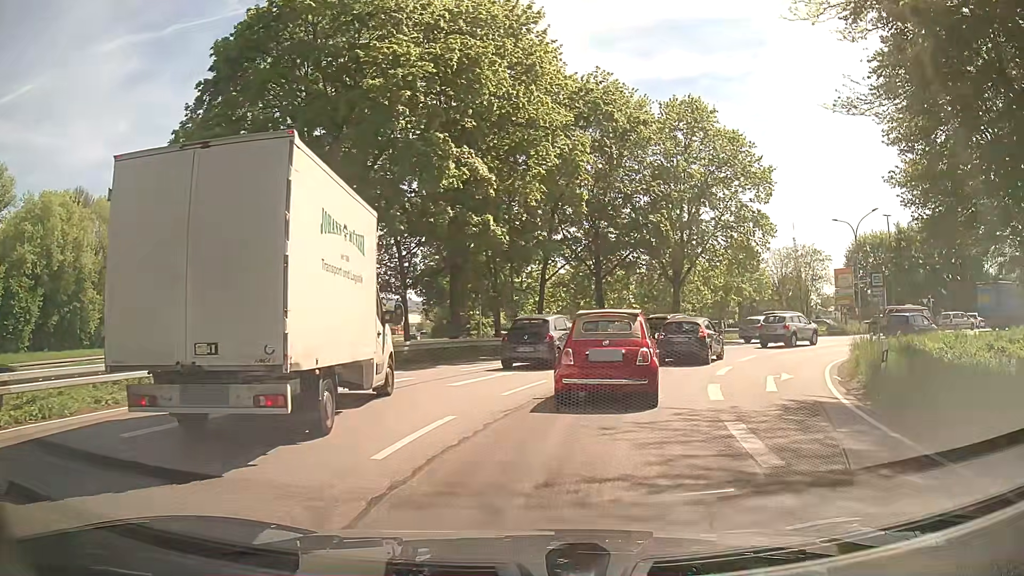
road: trunk_link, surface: asphalt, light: Day
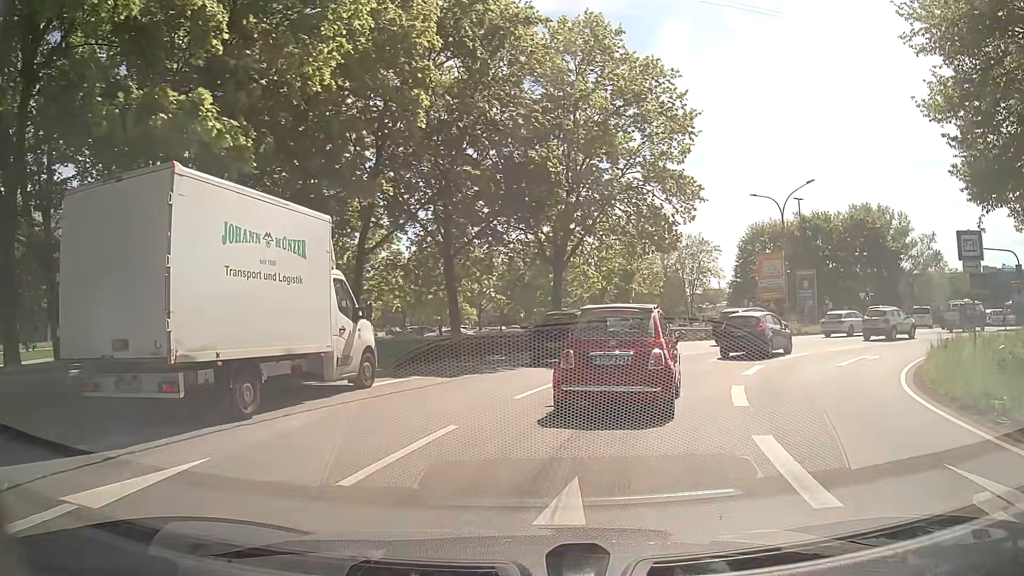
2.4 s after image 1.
(+1.2, +12.7) m; +12°
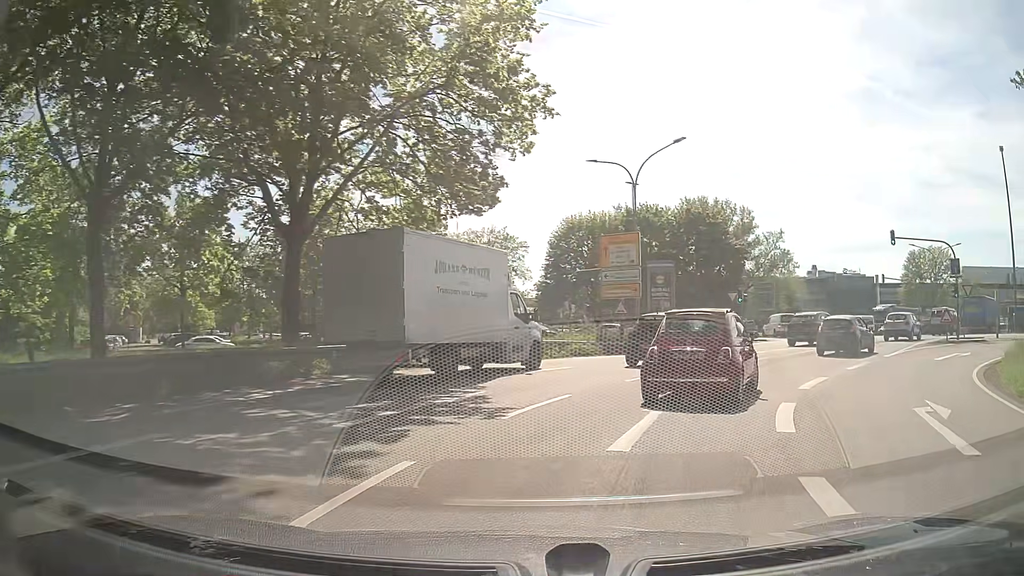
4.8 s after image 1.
(+1.9, +13.3) m; +17°
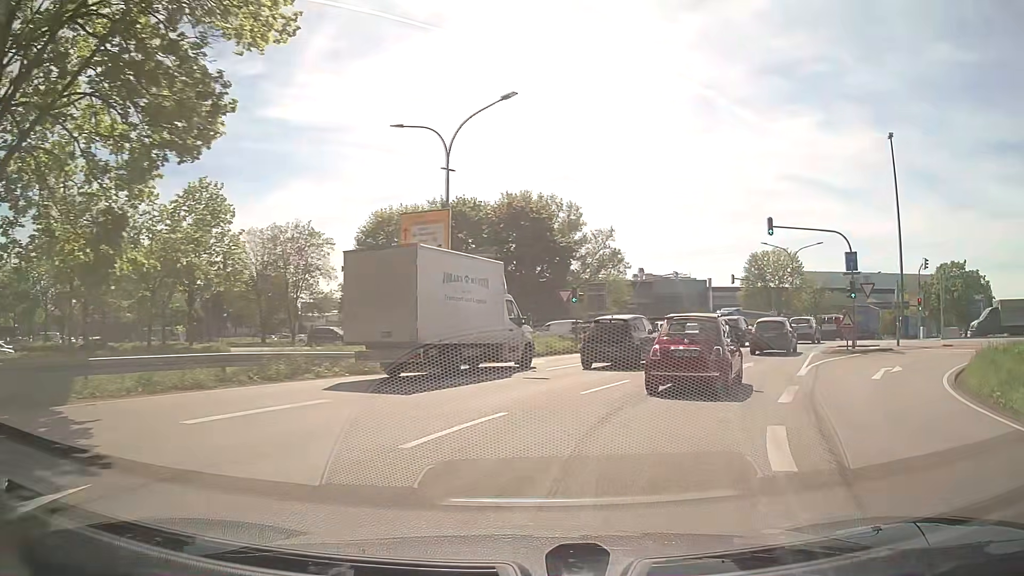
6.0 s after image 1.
(+1.0, +7.5) m; +16°
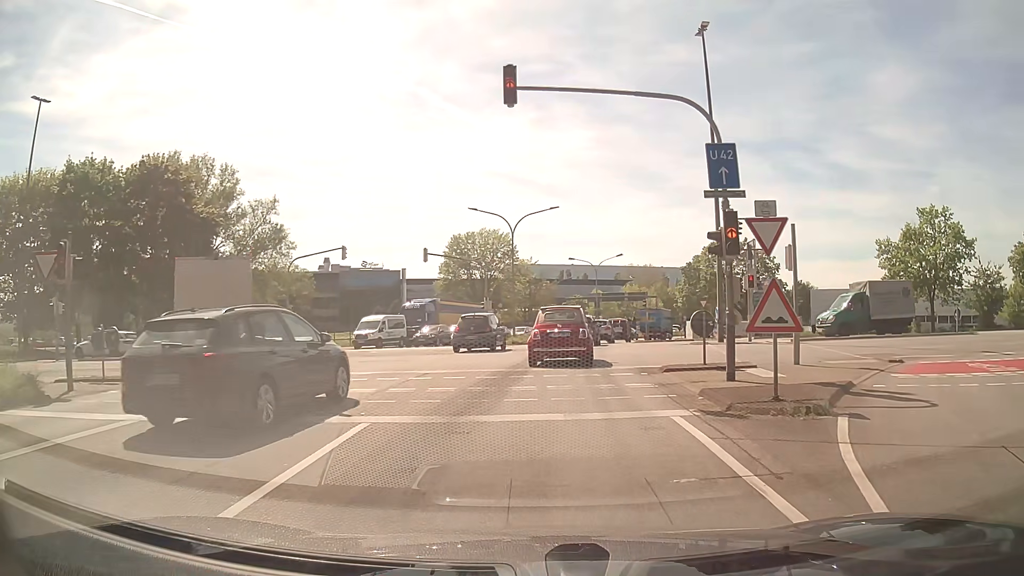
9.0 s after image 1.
(+5.2, +18.8) m; +25°
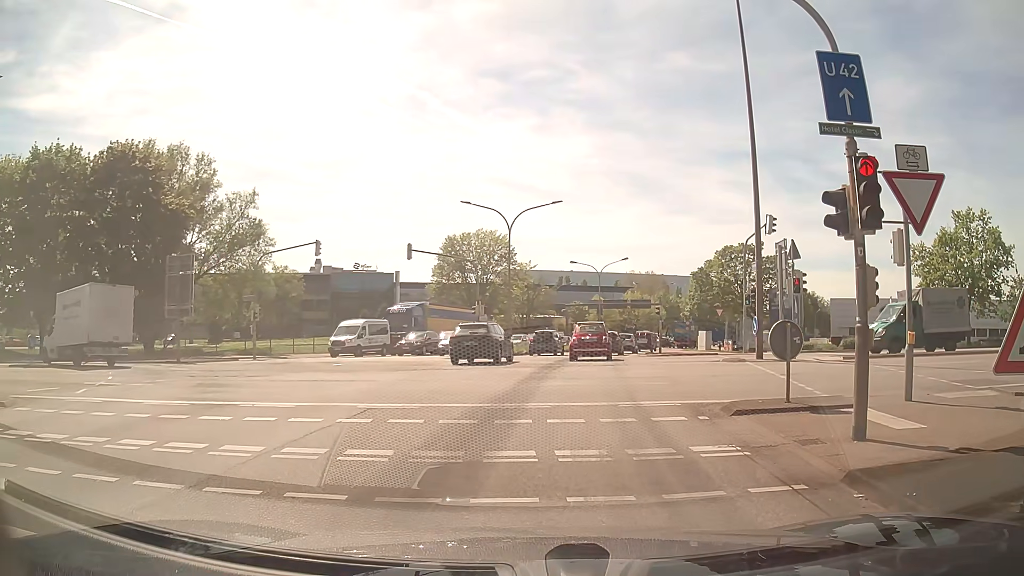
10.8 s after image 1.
(0.0, +4.8) m; -3°
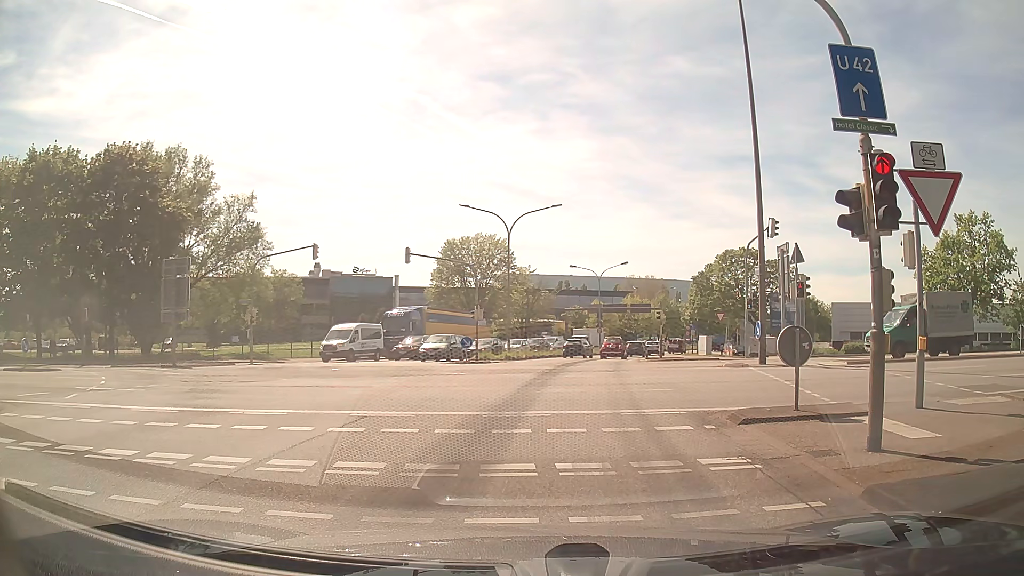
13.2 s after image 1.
(0.0, +0.4) m; 0°
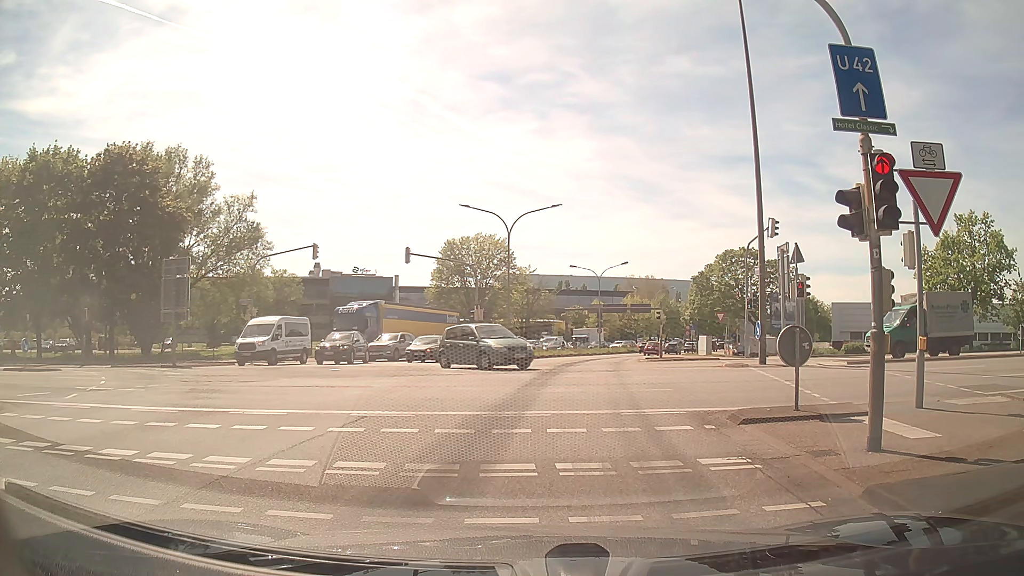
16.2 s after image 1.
(0.0, 0.0) m; 0°
